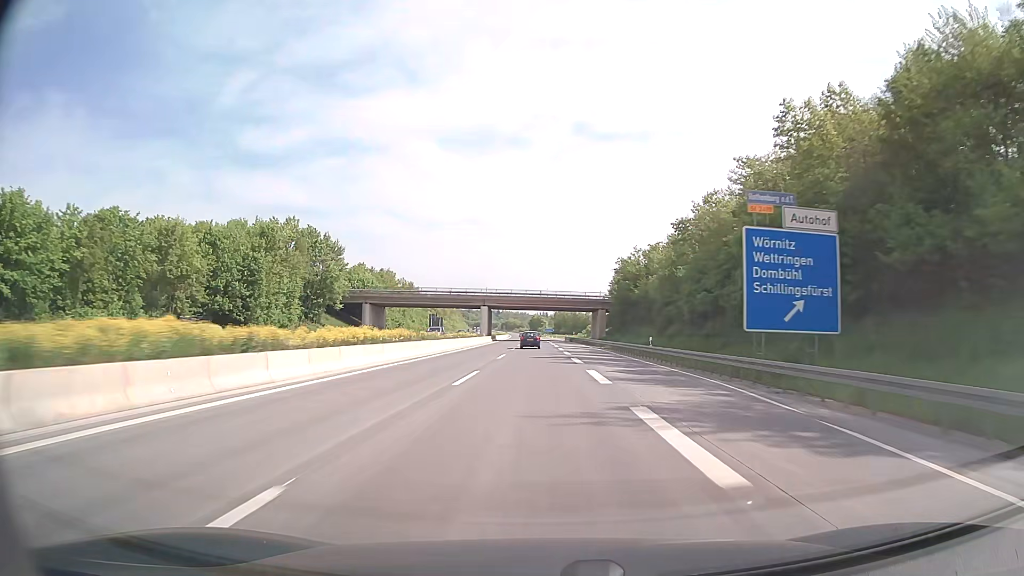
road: motorway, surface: concrete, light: Day
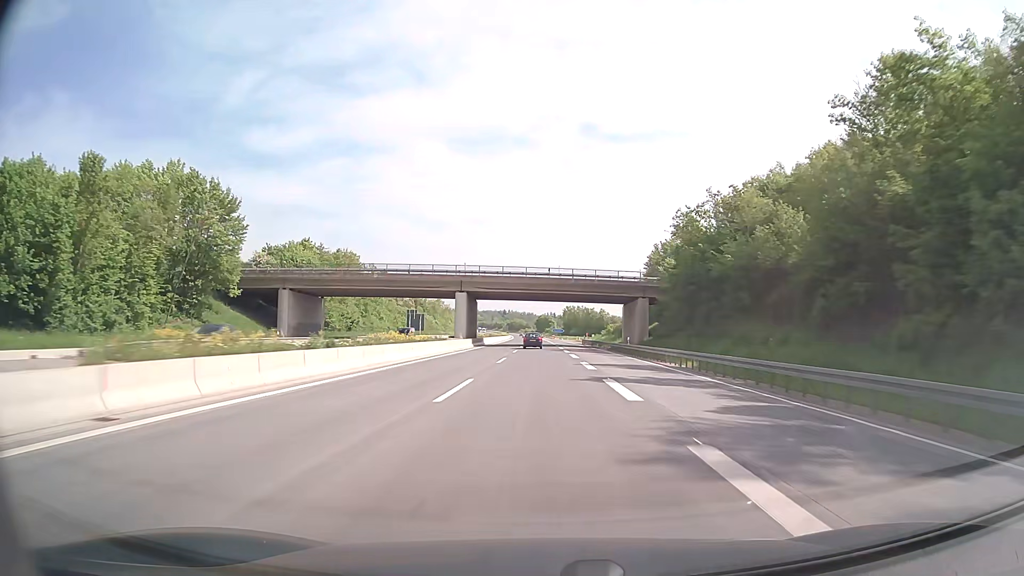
(-0.2, +39.7) m; -1°
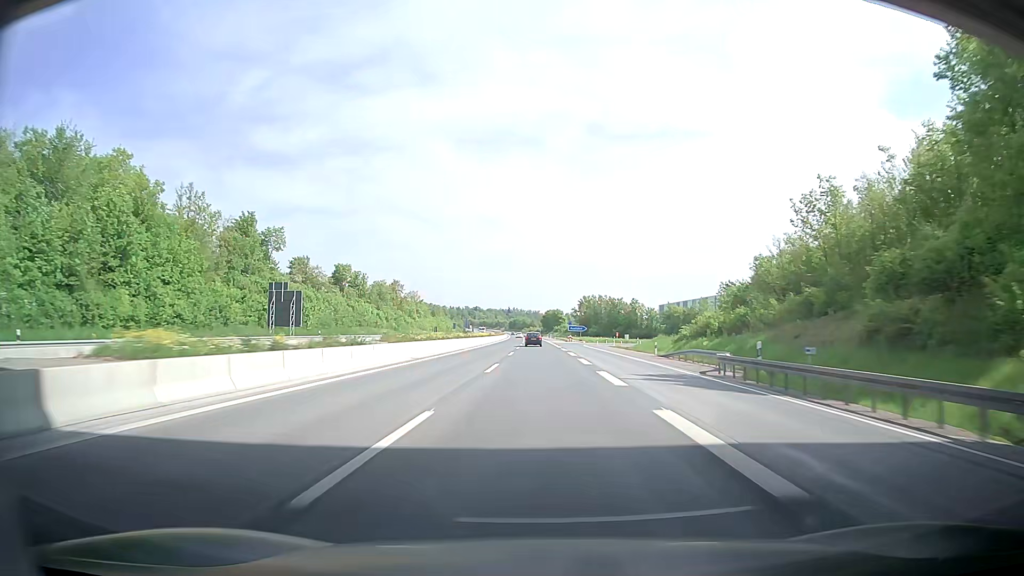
(-0.6, +79.4) m; 0°
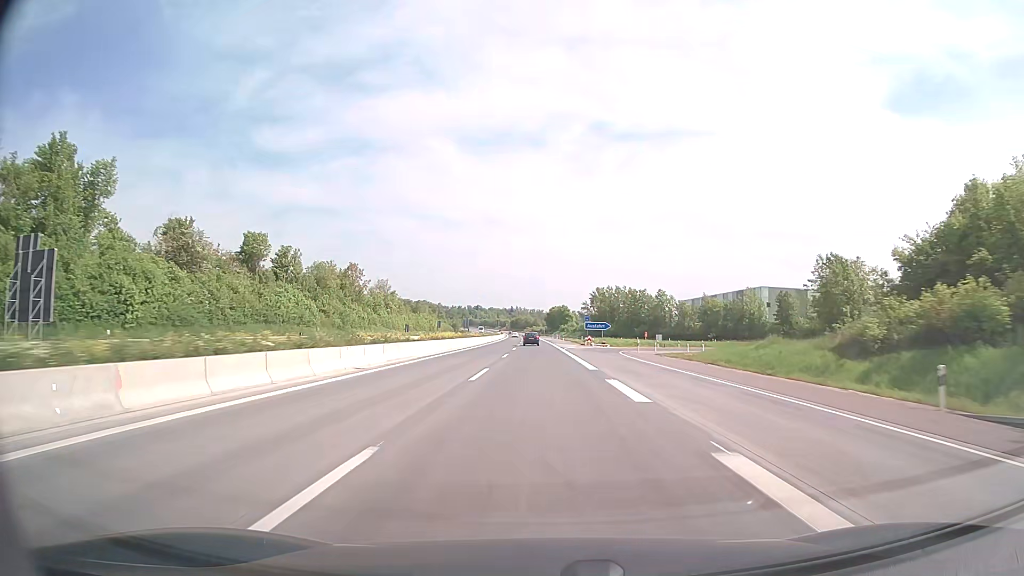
(-0.2, +39.7) m; -1°
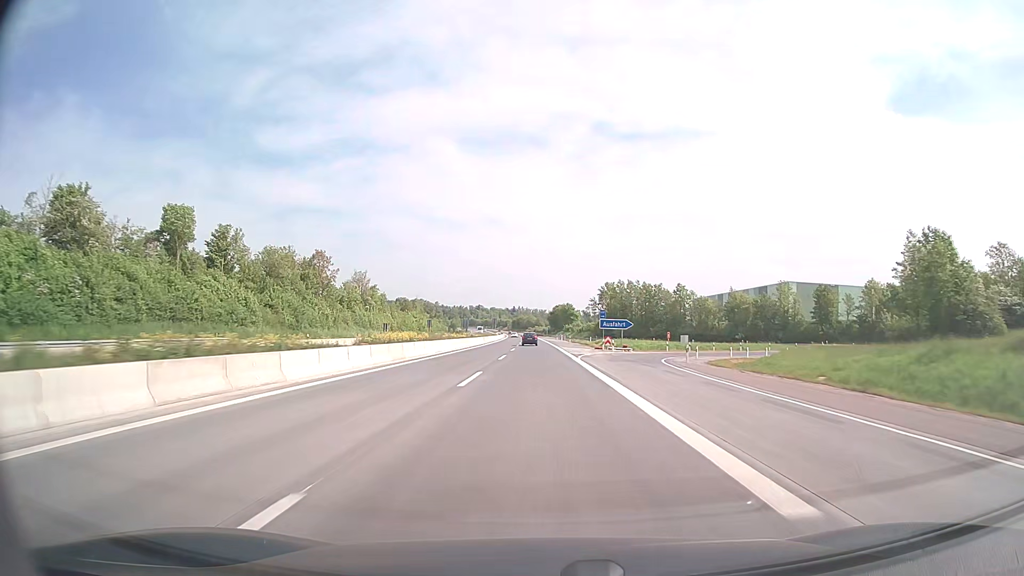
(0.0, +19.8) m; 0°
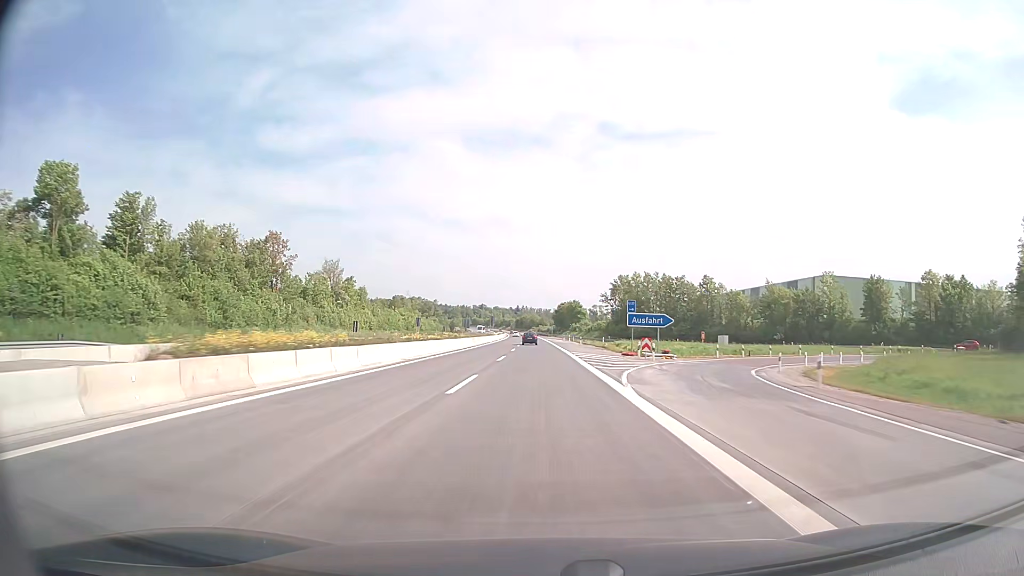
(0.0, +19.8) m; 0°
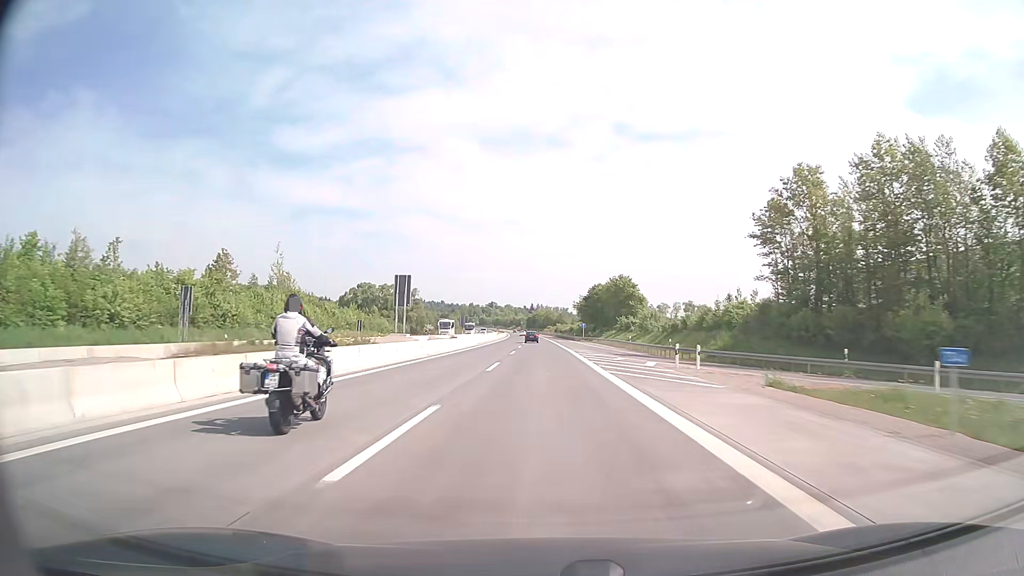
(-1.2, +99.1) m; -1°
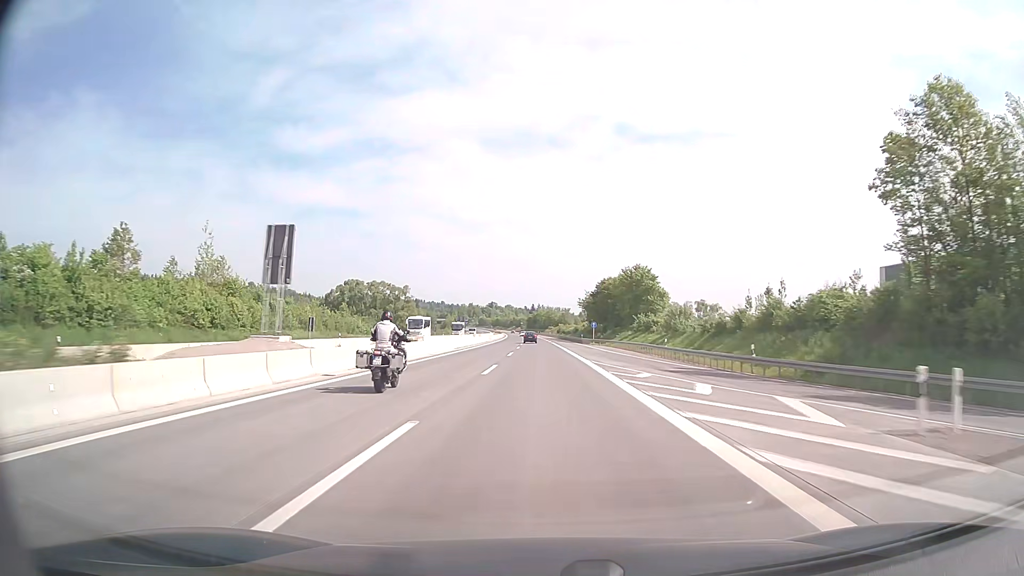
(-0.1, +19.8) m; 0°
(0, +10) (0, +20) (0, +30) (0, +40) (0, +50) (0, +60) (0, +70) (0, +80) (-1, +90) (-1, +100) m
